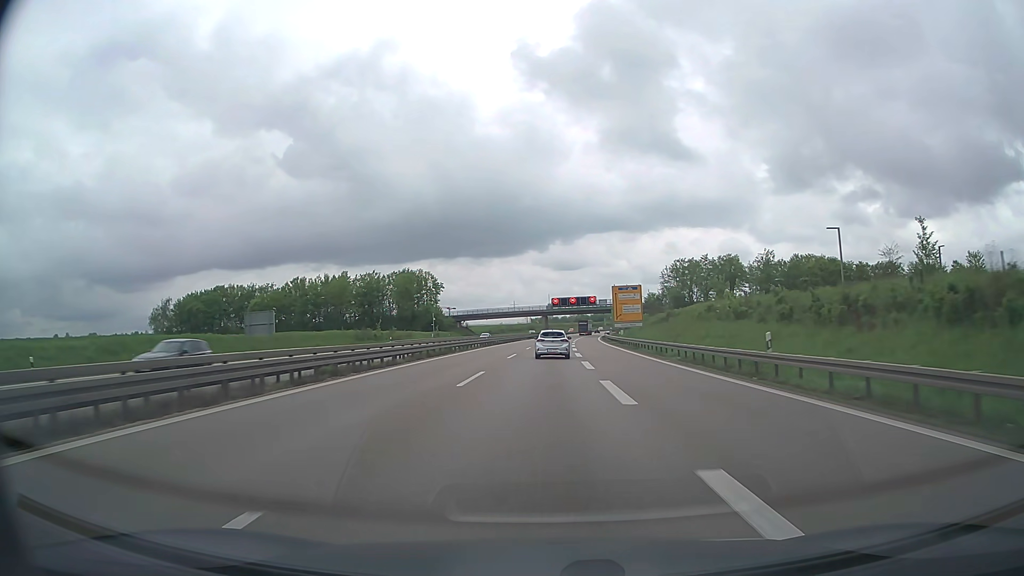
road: trunk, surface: asphalt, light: Day
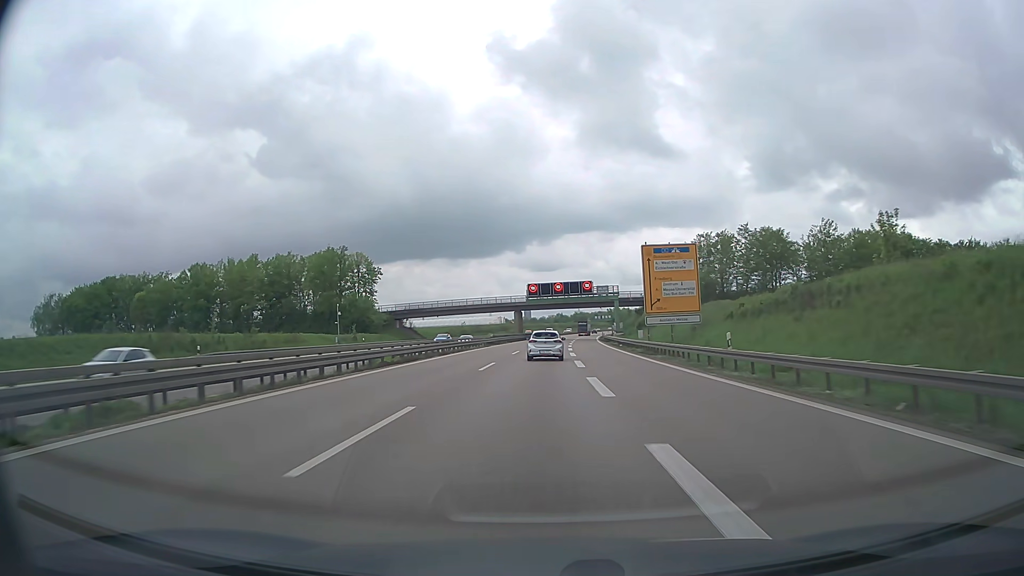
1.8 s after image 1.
(+0.8, +46.5) m; +2°
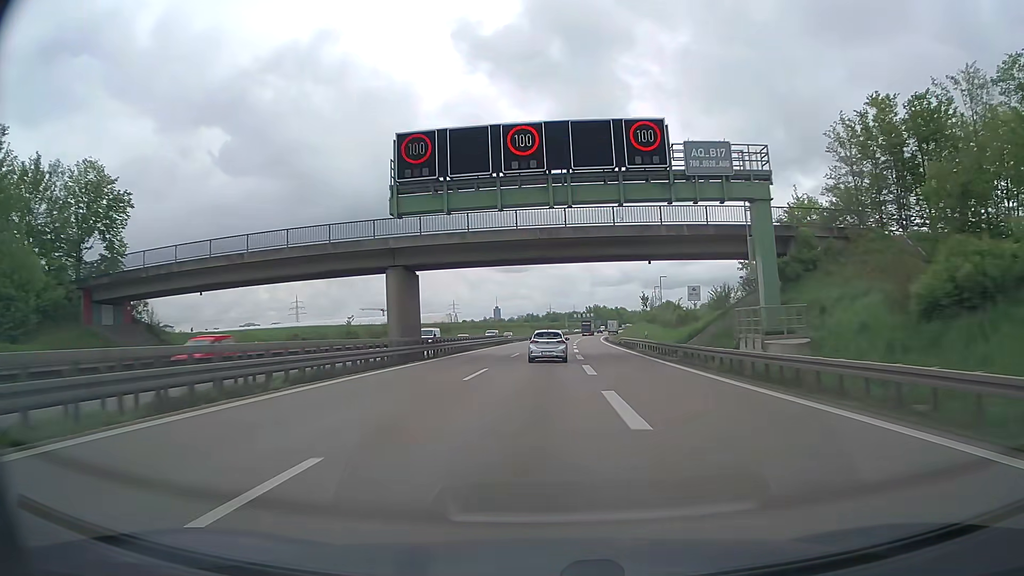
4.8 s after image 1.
(+1.8, +76.9) m; +2°
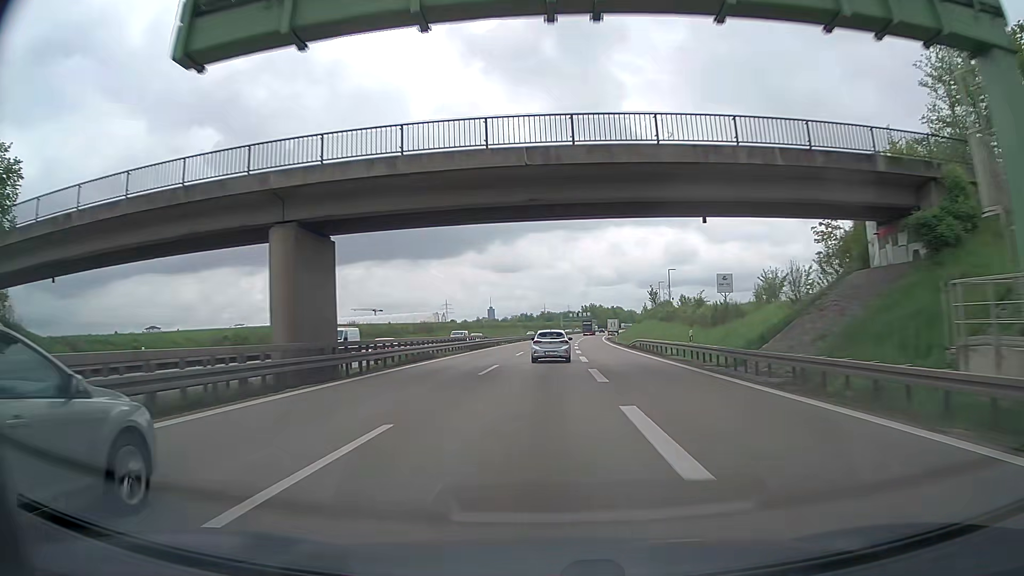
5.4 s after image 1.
(+0.1, +15.2) m; +1°
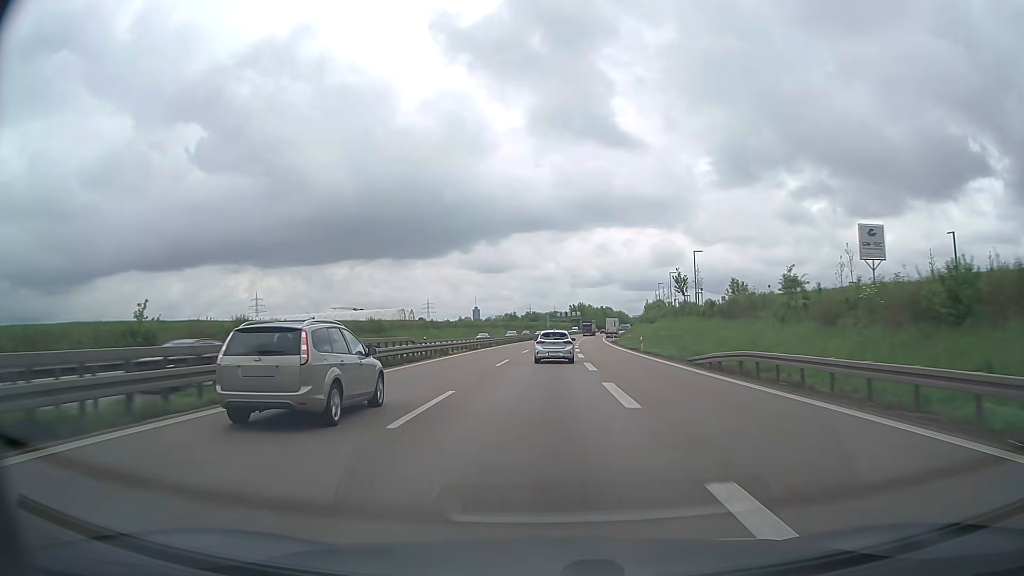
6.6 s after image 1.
(+0.3, +30.3) m; +1°
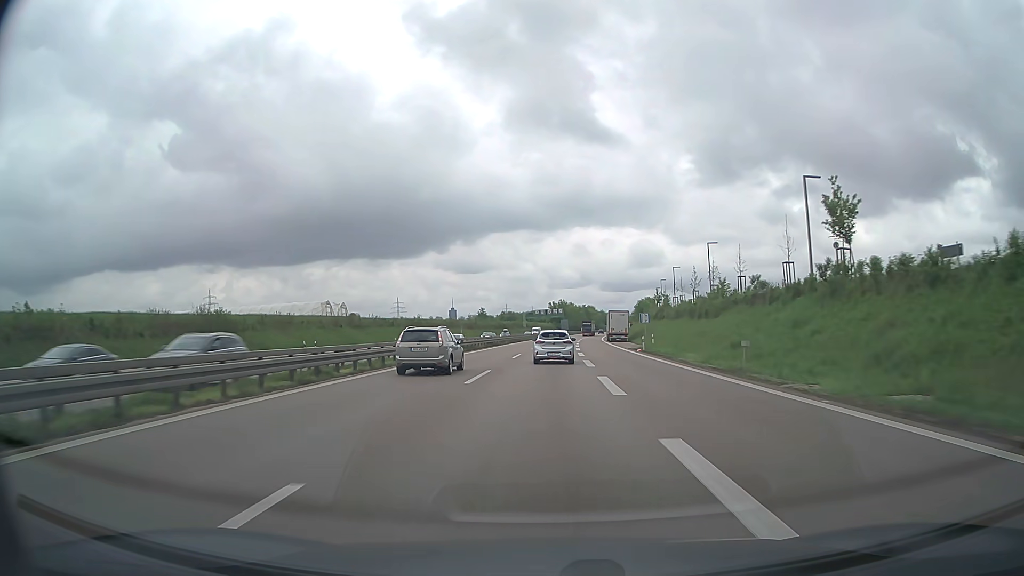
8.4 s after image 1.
(+0.6, +45.7) m; +2°
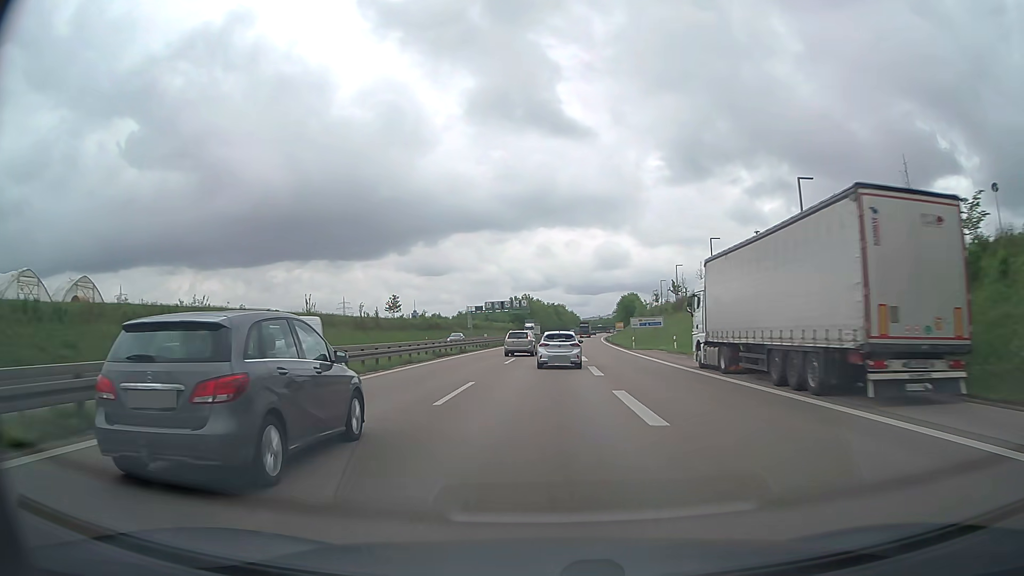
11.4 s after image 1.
(+2.1, +76.9) m; +3°
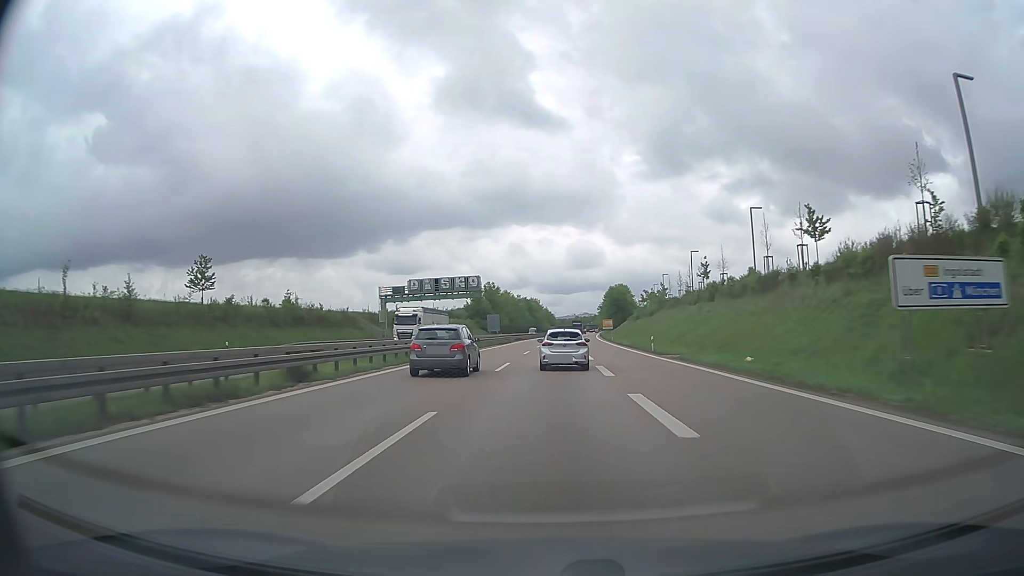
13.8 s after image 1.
(+1.2, +61.3) m; +2°
(0, +10) (0, +20) (0, +30) (+1, +40) (+1, +50) (+1, +60) (+2, +70) (+2, +80) (+3, +90) (+3, +100) m
